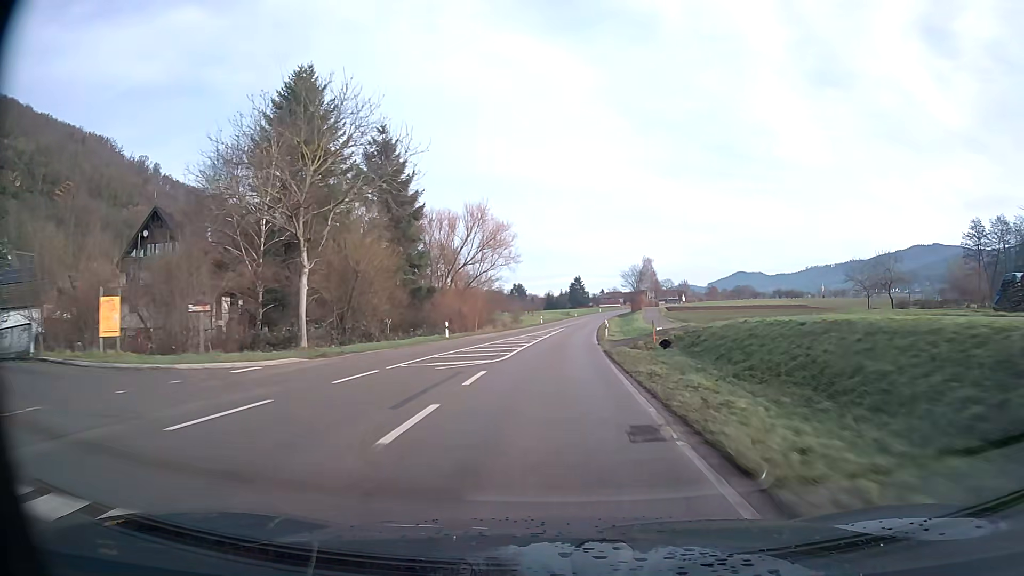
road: secondary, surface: asphalt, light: Day
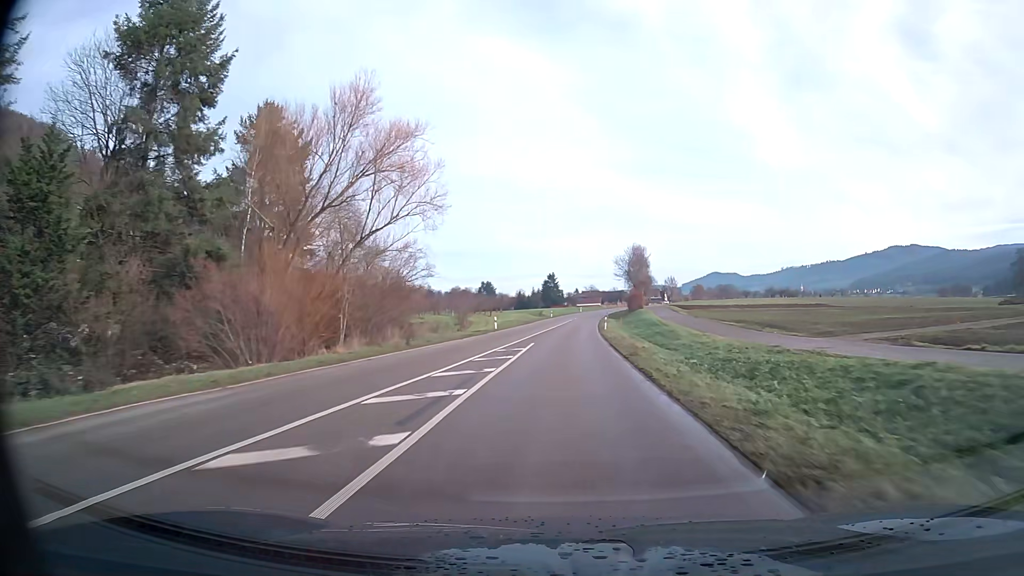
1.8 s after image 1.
(+0.7, +37.8) m; +2°
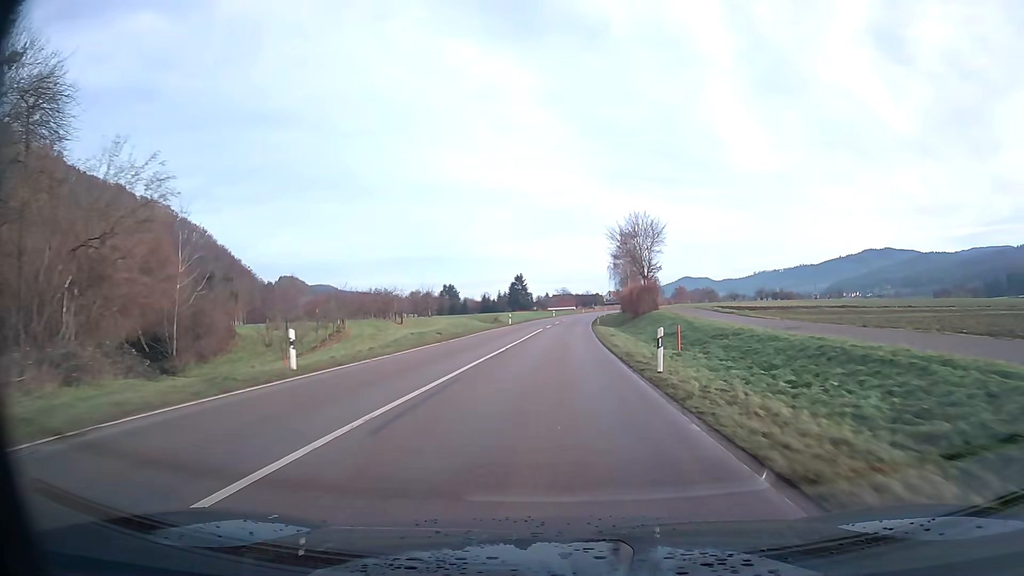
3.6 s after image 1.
(+0.9, +37.7) m; +2°
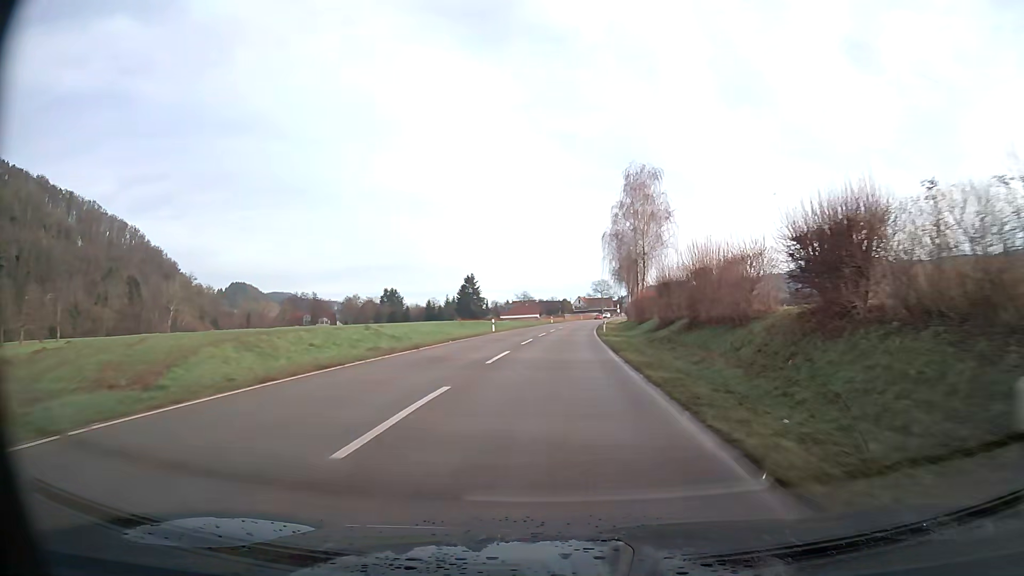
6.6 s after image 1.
(+1.6, +62.7) m; +3°
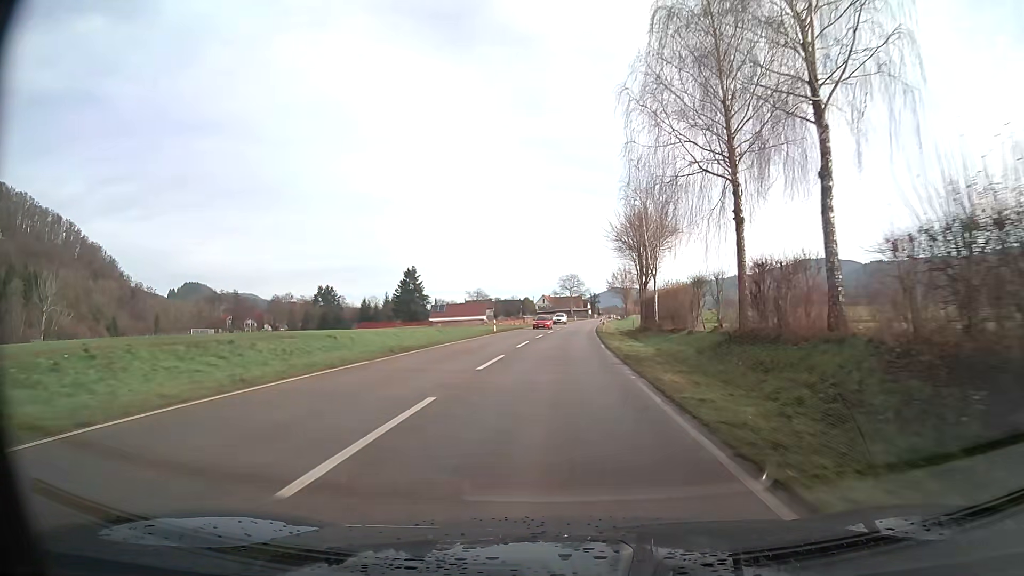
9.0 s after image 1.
(+1.4, +50.0) m; +3°
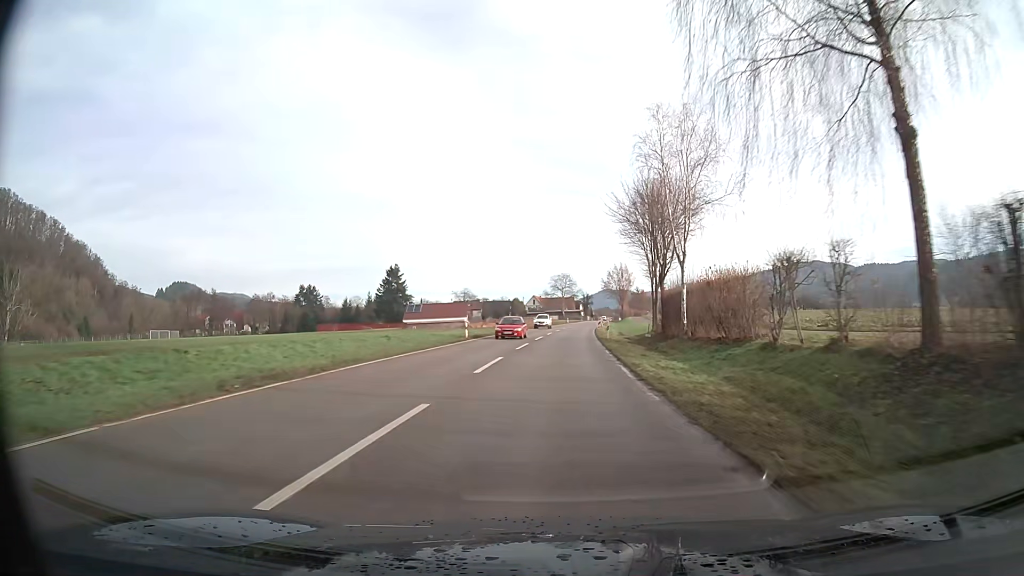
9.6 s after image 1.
(+0.1, +12.5) m; +1°
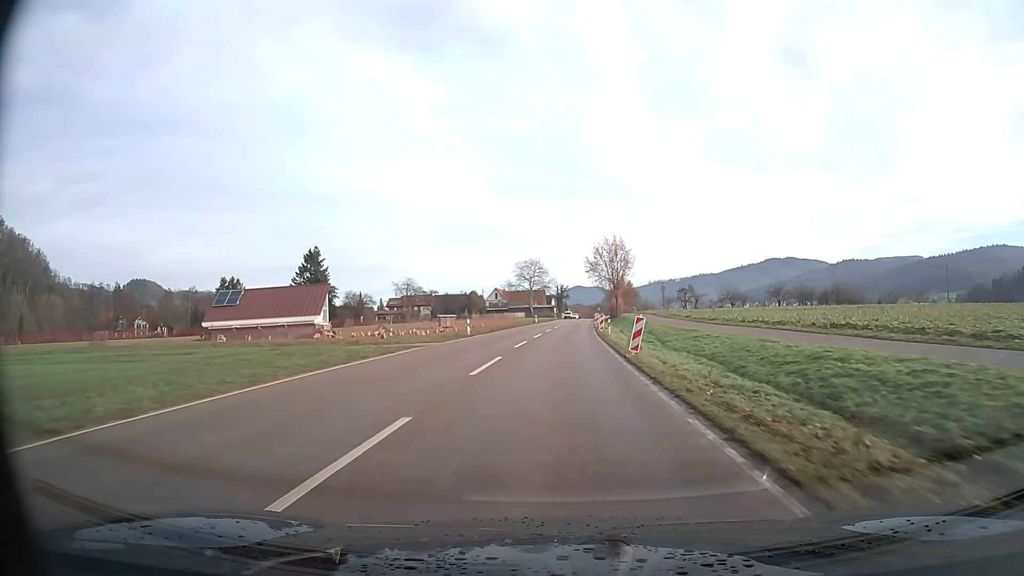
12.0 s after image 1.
(+1.1, +49.7) m; +2°
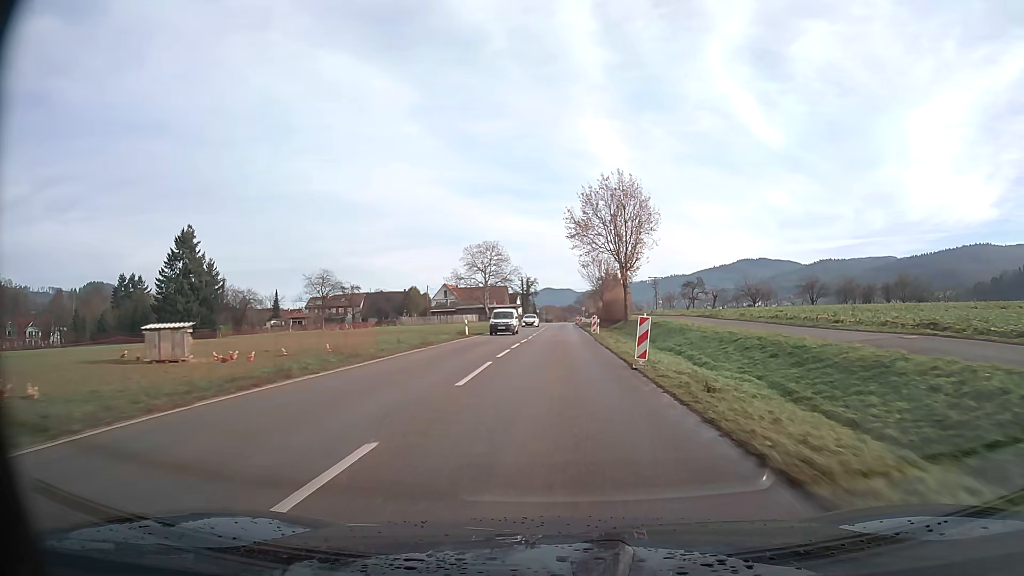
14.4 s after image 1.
(+1.2, +49.6) m; +2°
